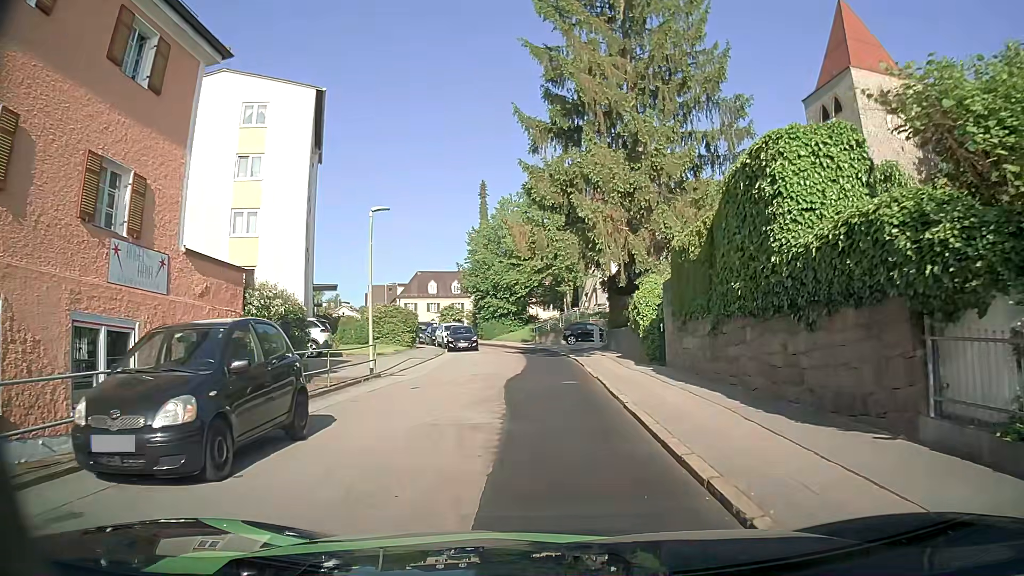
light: Day
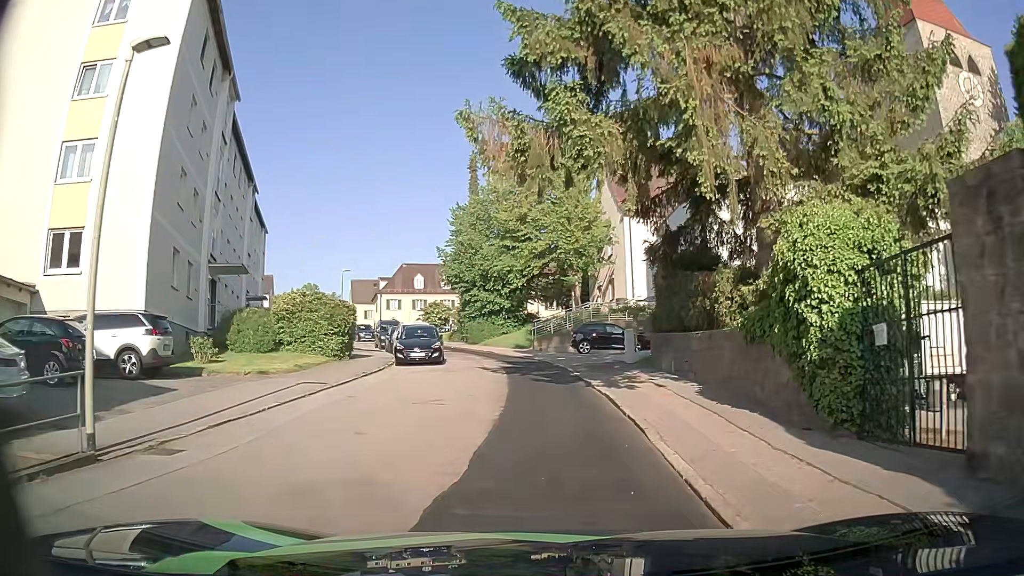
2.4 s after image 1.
(-0.1, +13.7) m; -1°
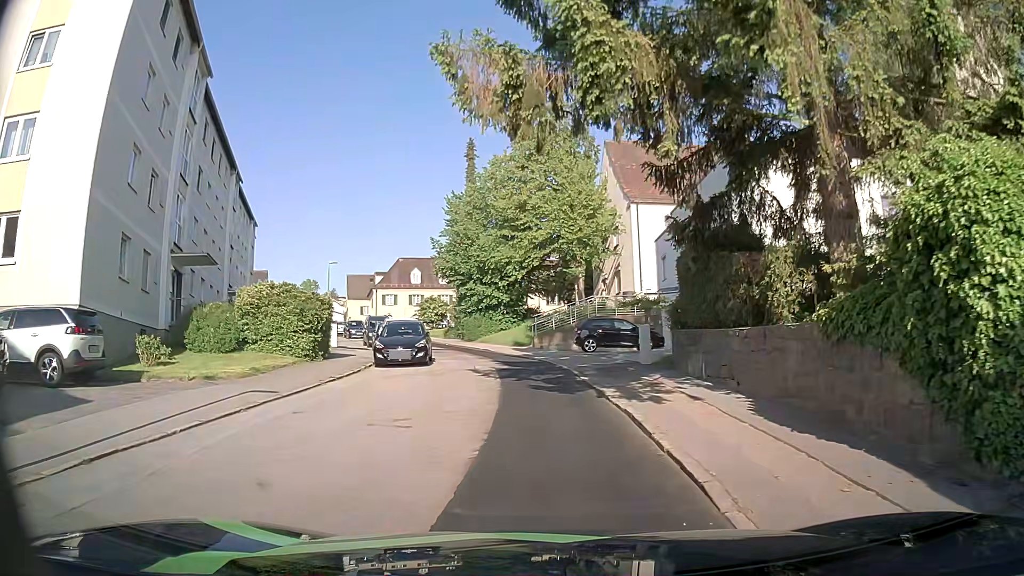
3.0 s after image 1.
(0.0, +3.2) m; 0°
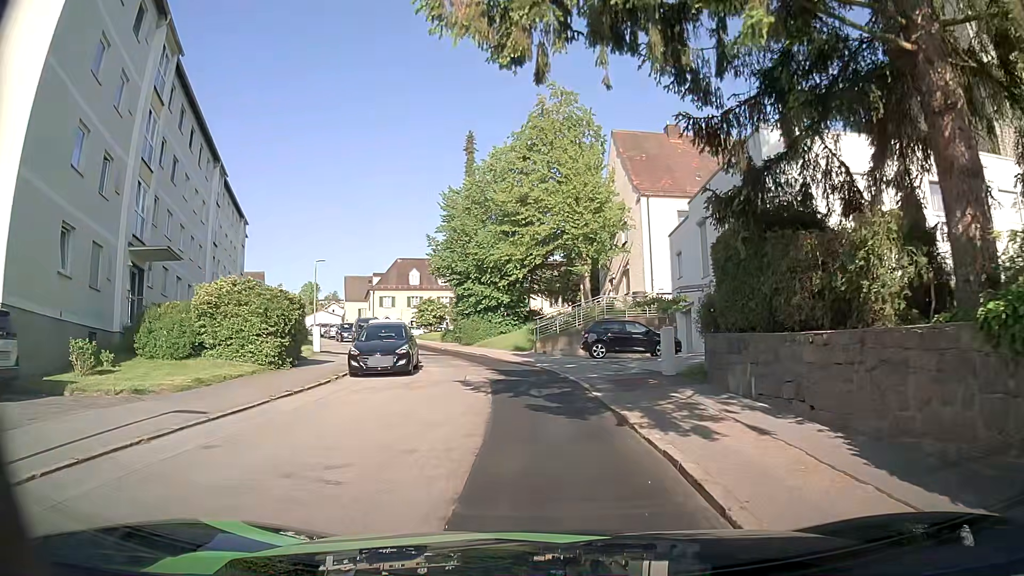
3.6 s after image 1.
(0.0, +3.2) m; 0°
